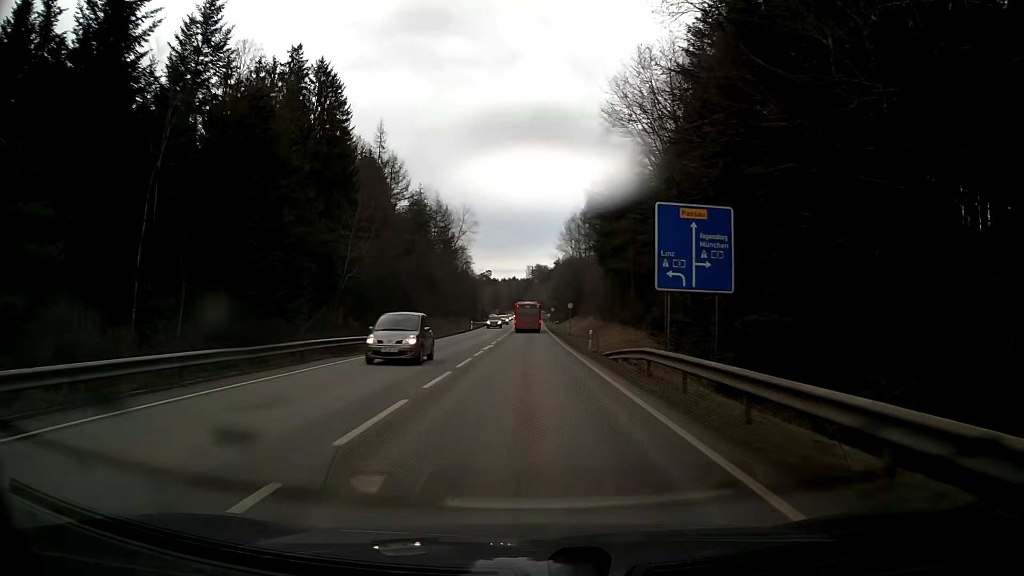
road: secondary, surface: asphalt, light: Day
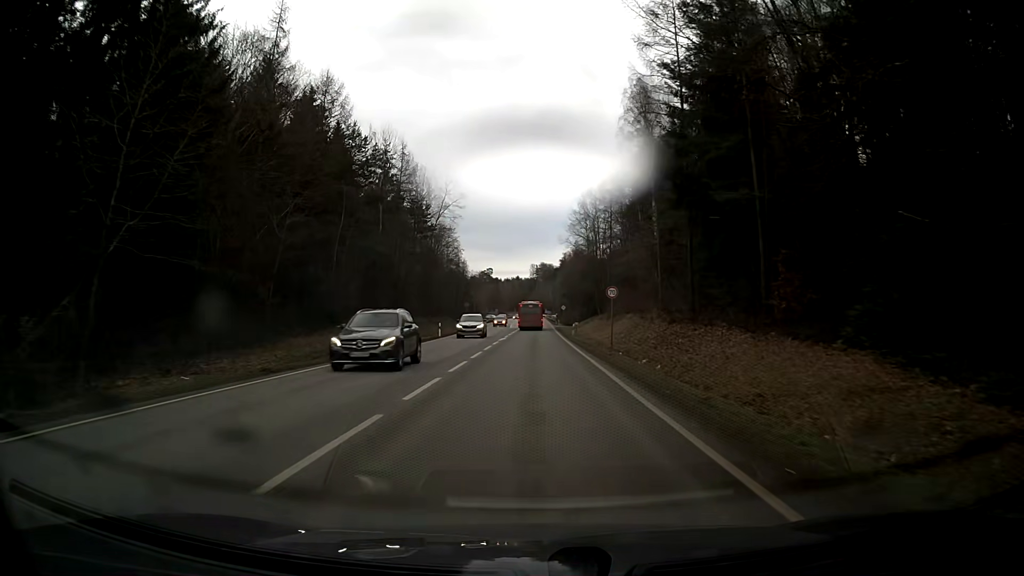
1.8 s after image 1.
(-0.1, +32.2) m; 0°
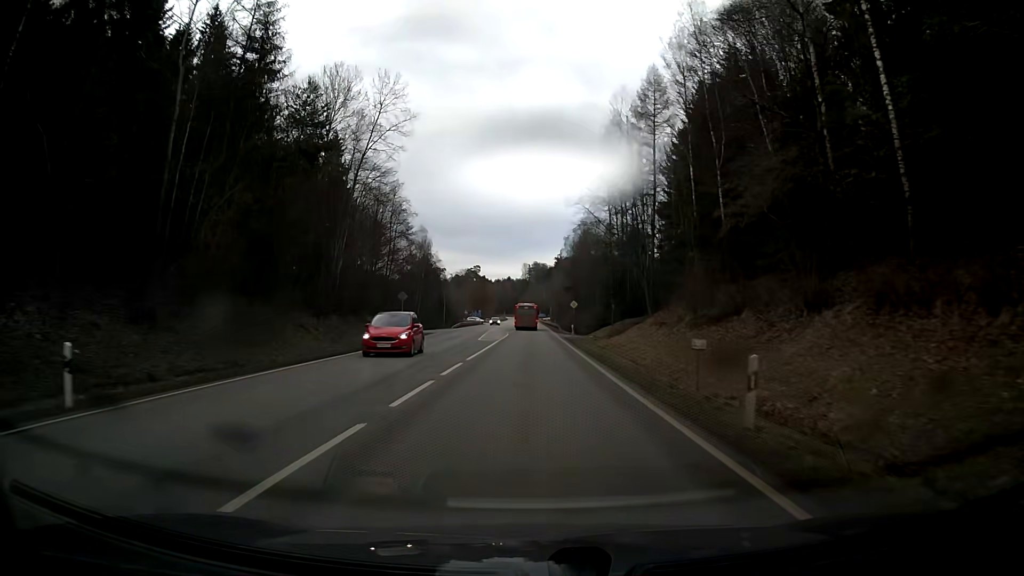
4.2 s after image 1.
(+0.2, +42.9) m; +1°
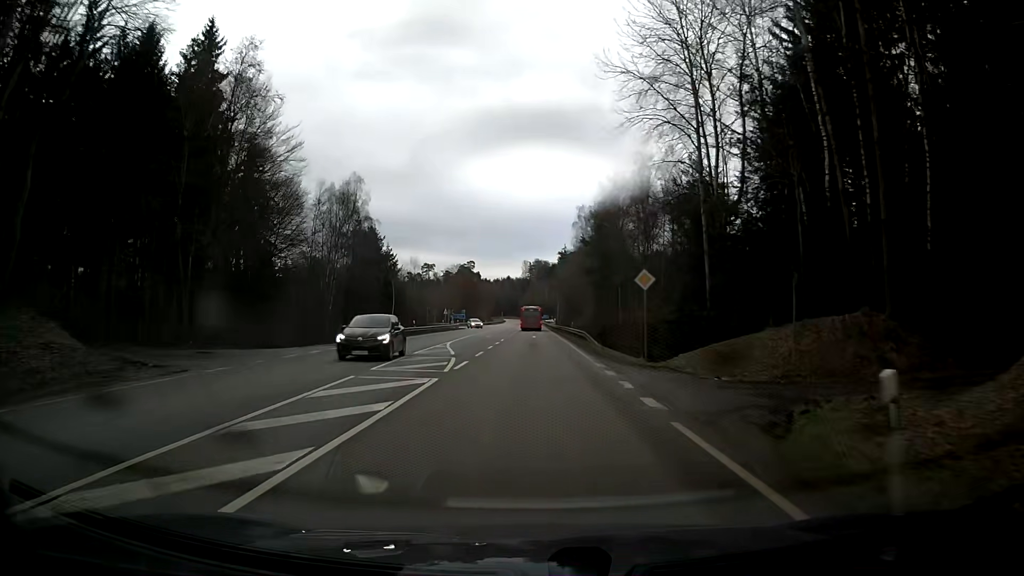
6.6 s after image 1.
(0.0, +42.9) m; 0°
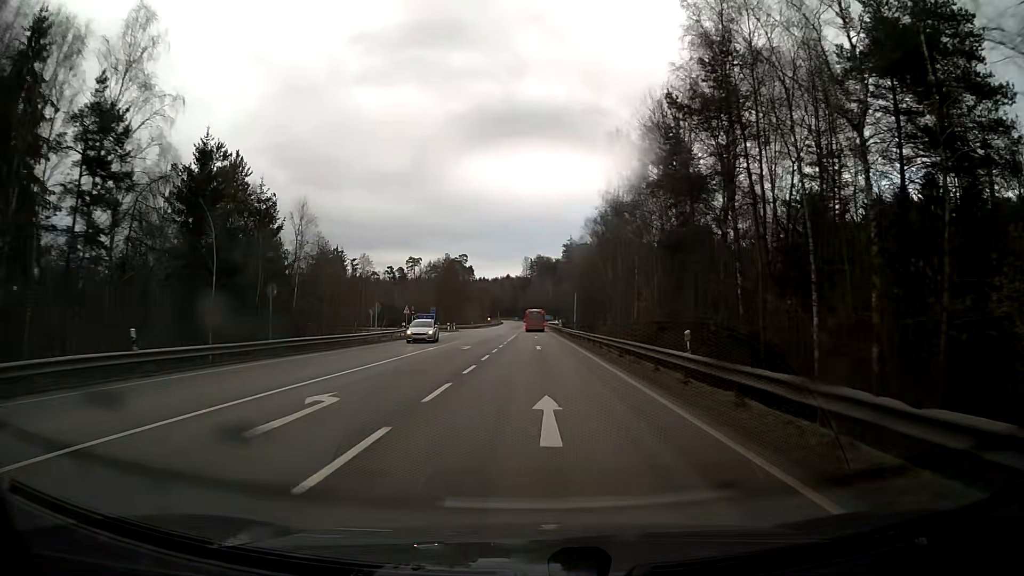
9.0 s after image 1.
(-0.1, +42.9) m; 0°
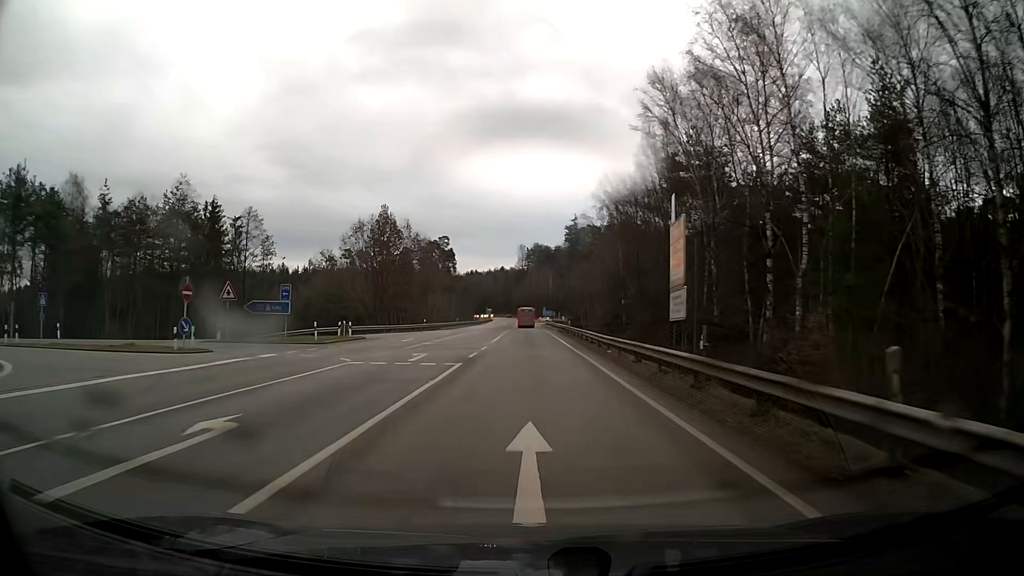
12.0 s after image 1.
(+0.1, +53.8) m; 0°
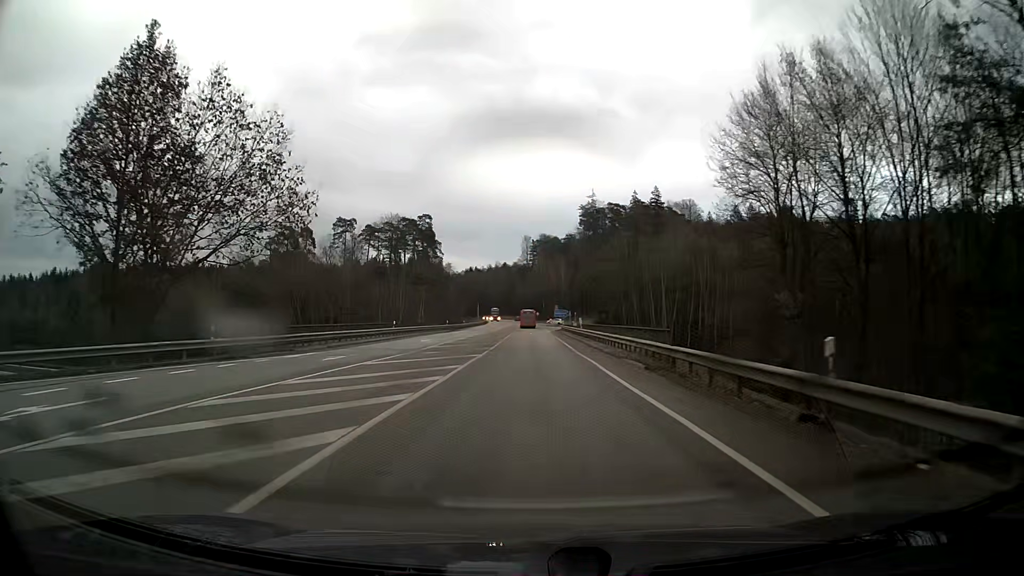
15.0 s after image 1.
(-0.4, +53.8) m; 0°
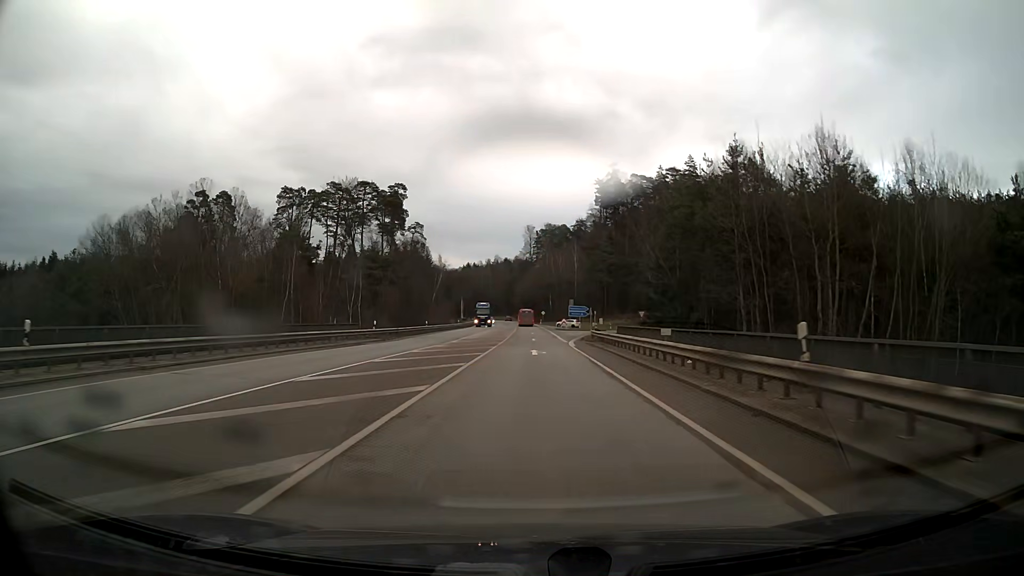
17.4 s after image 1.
(0.0, +43.1) m; 0°
